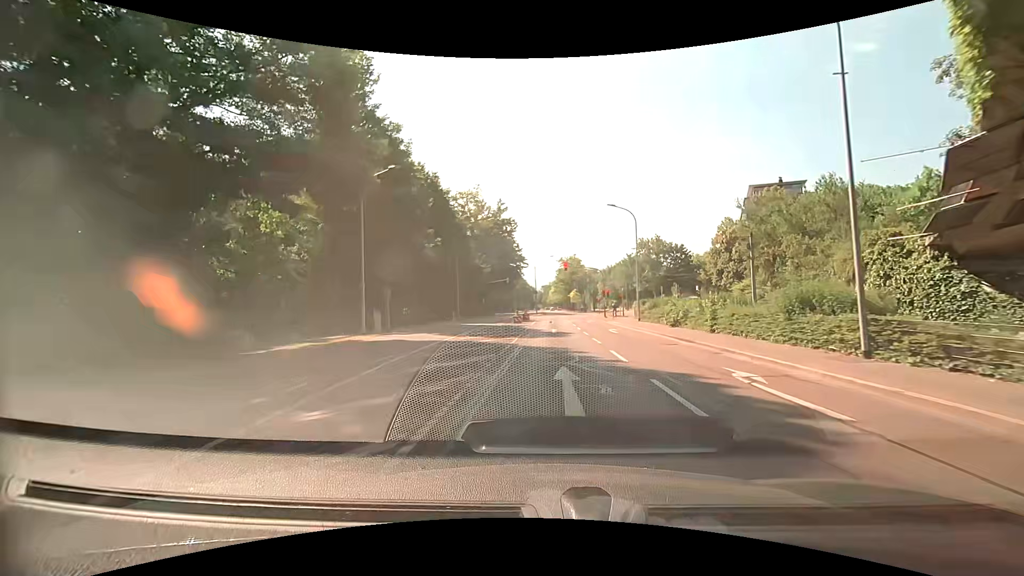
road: secondary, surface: asphalt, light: Day
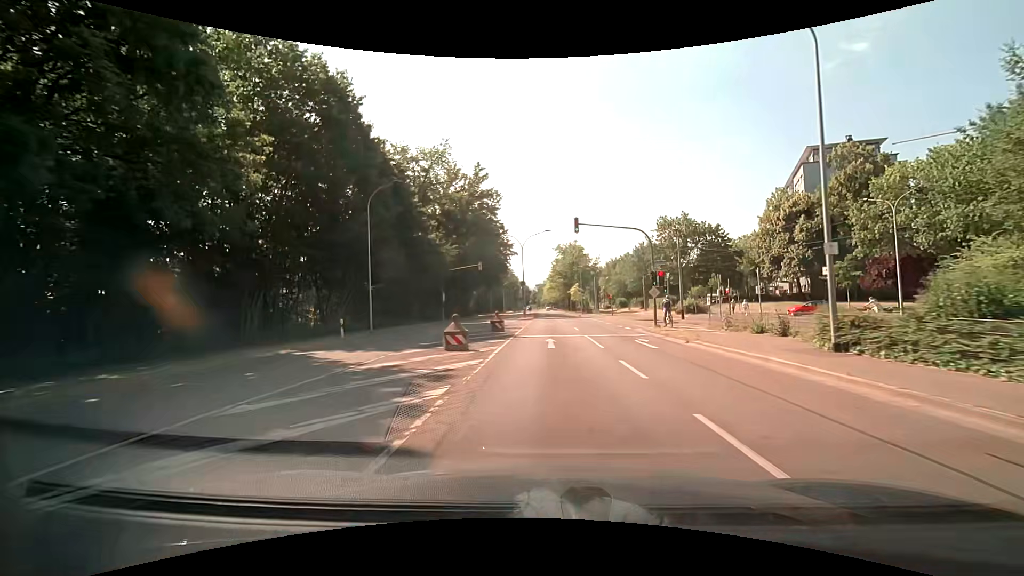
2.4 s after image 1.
(+0.1, +27.3) m; 0°
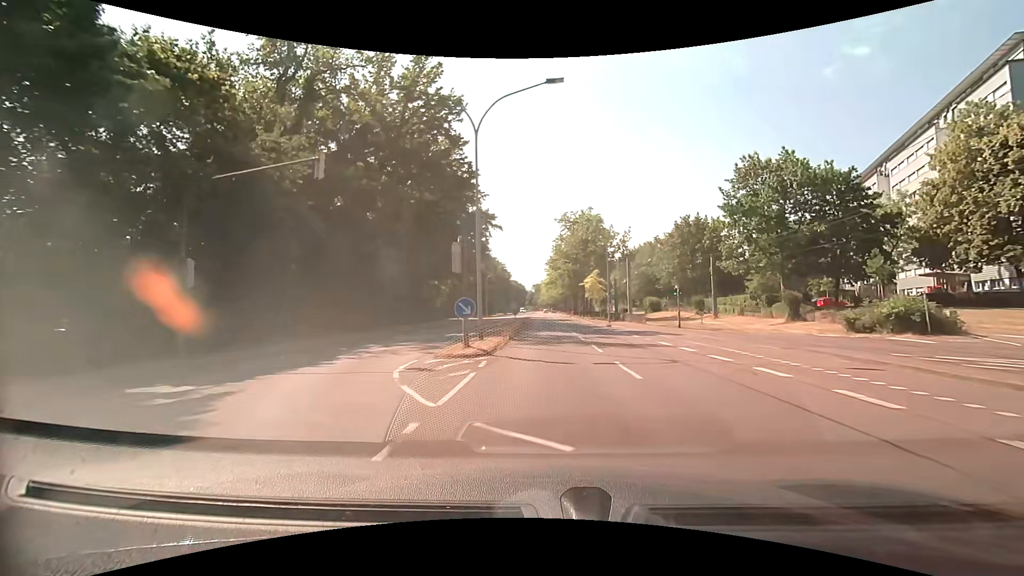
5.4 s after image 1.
(+0.2, +37.6) m; 0°
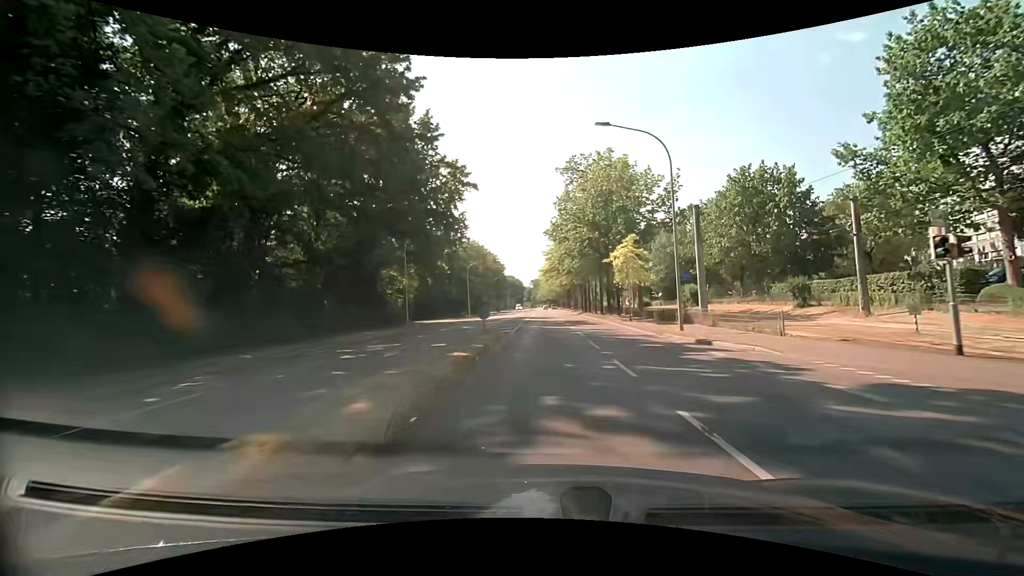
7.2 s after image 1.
(+0.1, +24.2) m; 0°
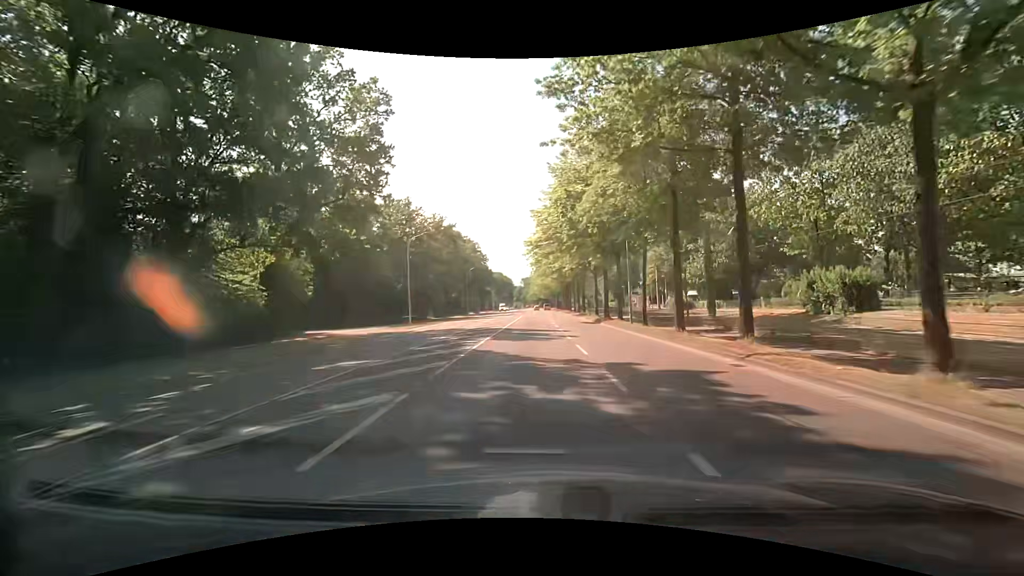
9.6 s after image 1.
(+0.1, +31.9) m; +1°
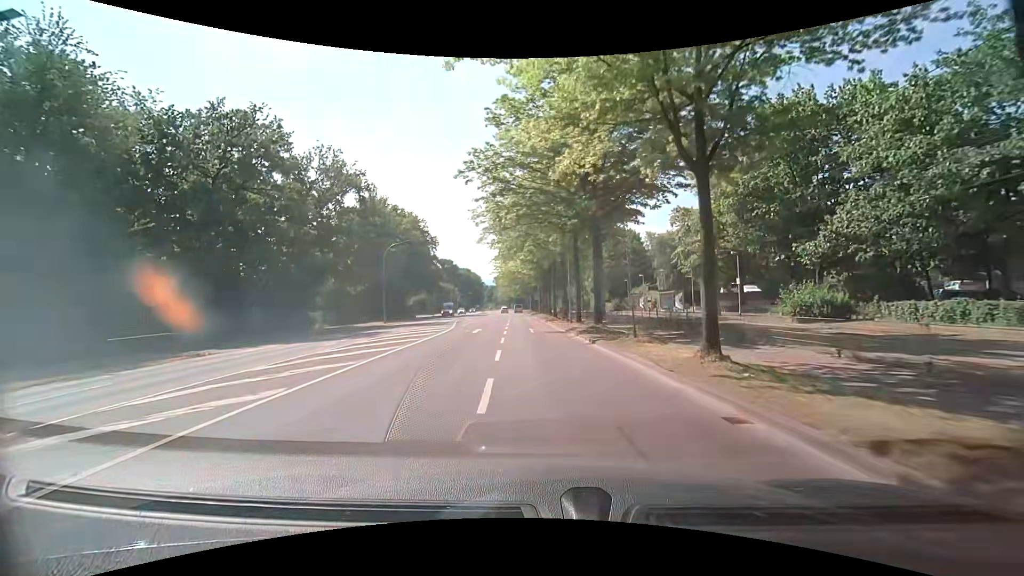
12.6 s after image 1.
(+1.0, +37.4) m; +3°
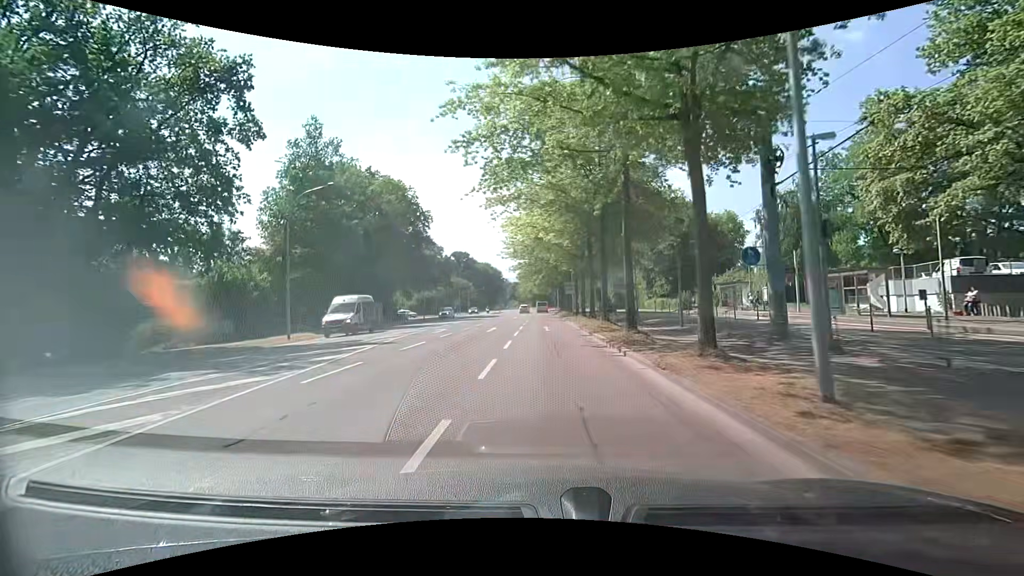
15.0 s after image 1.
(-1.1, +27.8) m; -3°
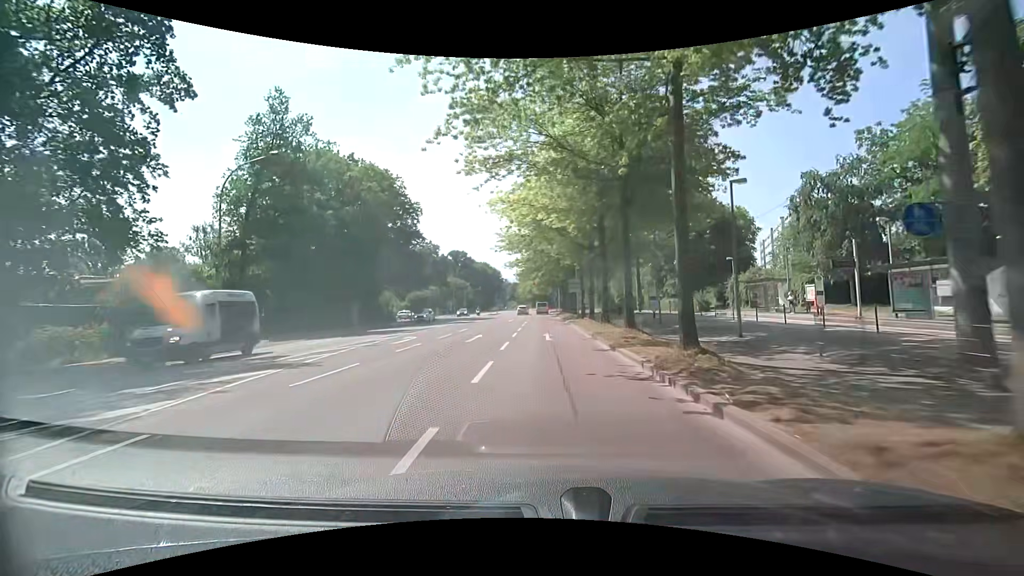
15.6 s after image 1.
(0.0, +6.7) m; 0°
(0, +10) (0, +20) (0, +30) (0, +40) (0, +50) (0, +60) (-1, +70) (-1, +80) (-1, +90) (-1, +100) m
